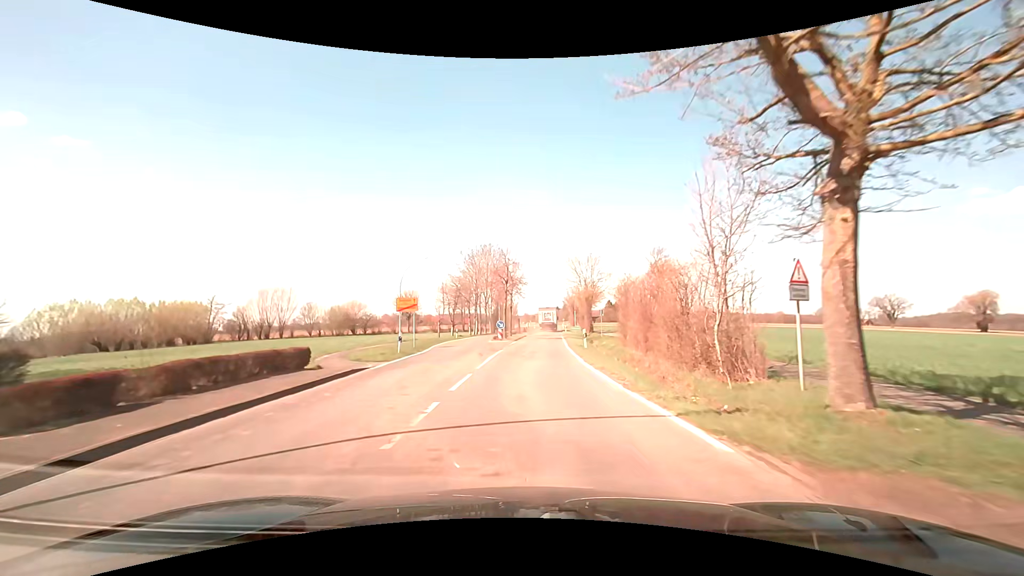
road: secondary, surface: asphalt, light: Day
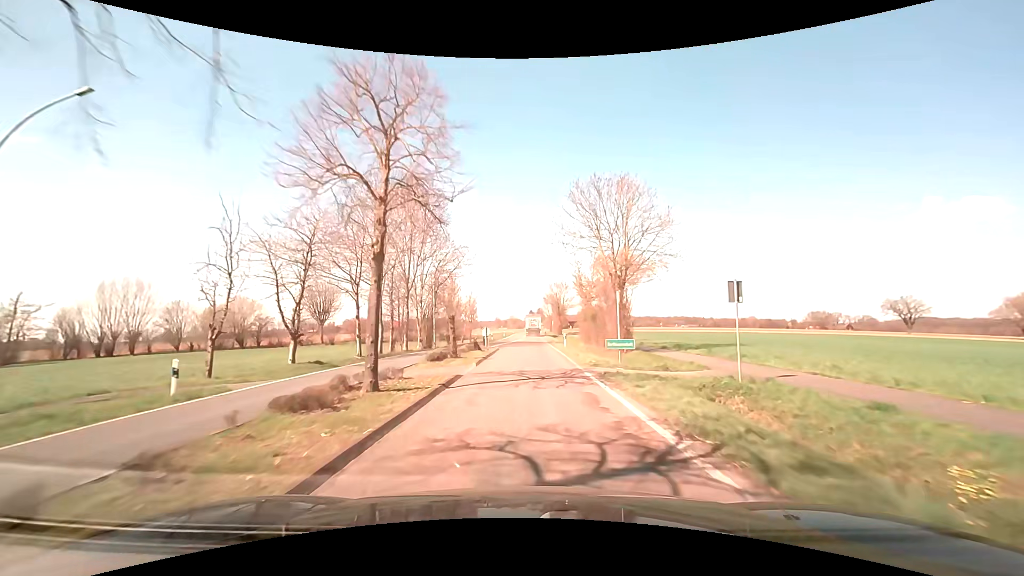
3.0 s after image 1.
(+0.9, +39.0) m; +3°
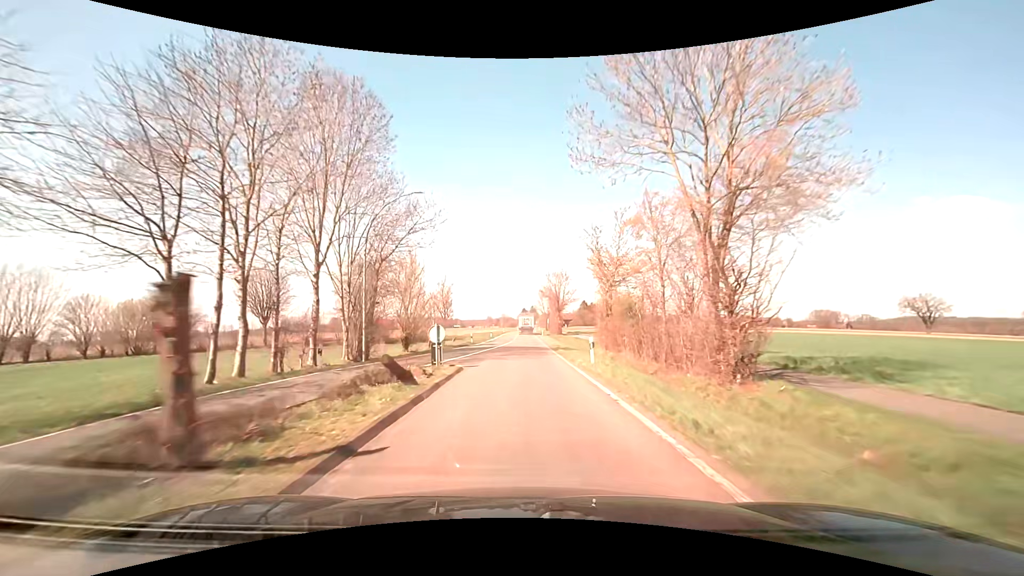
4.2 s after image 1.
(+0.1, +17.4) m; +1°
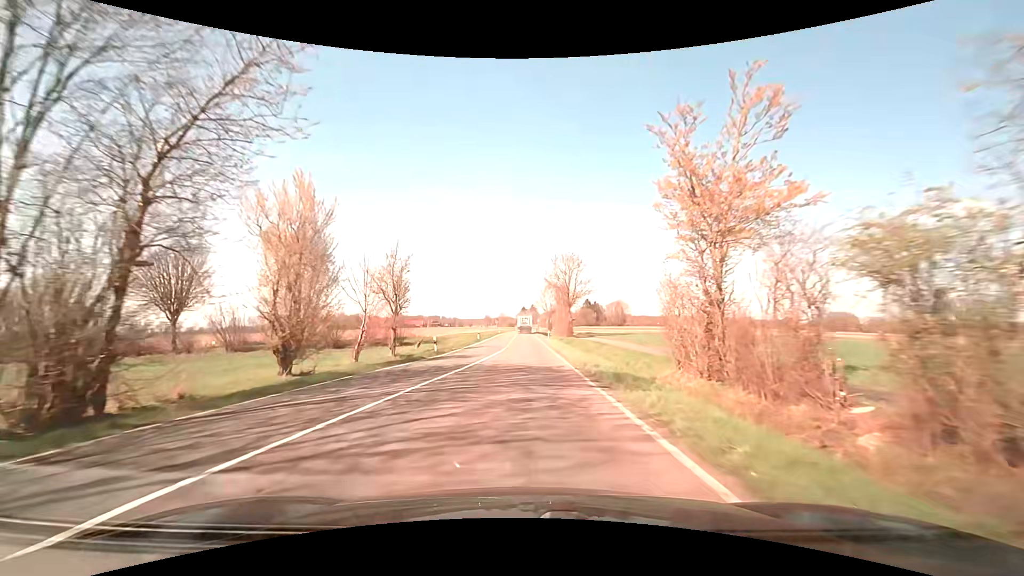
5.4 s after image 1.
(0.0, +19.2) m; 0°
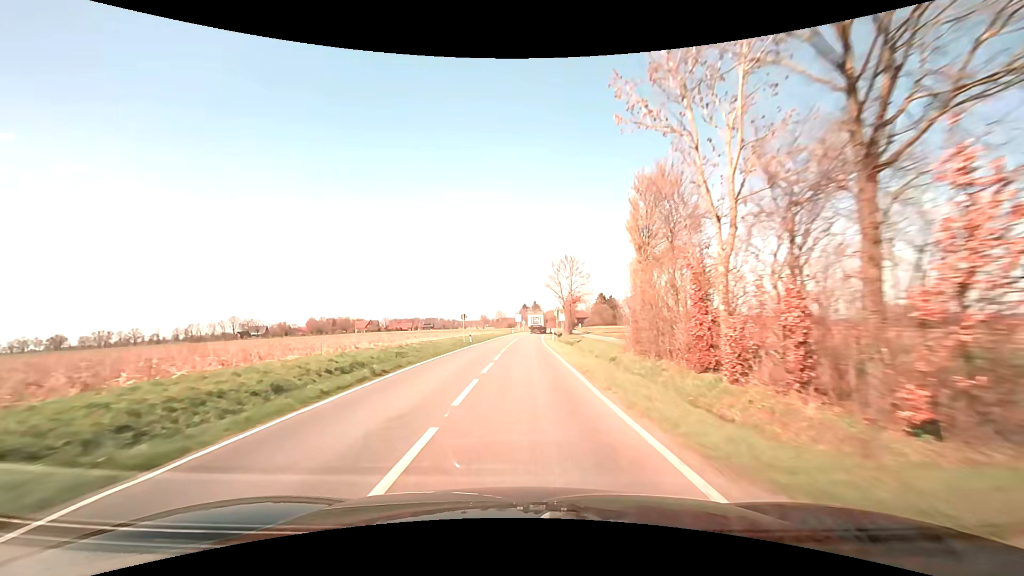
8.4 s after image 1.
(+0.3, +54.7) m; 0°
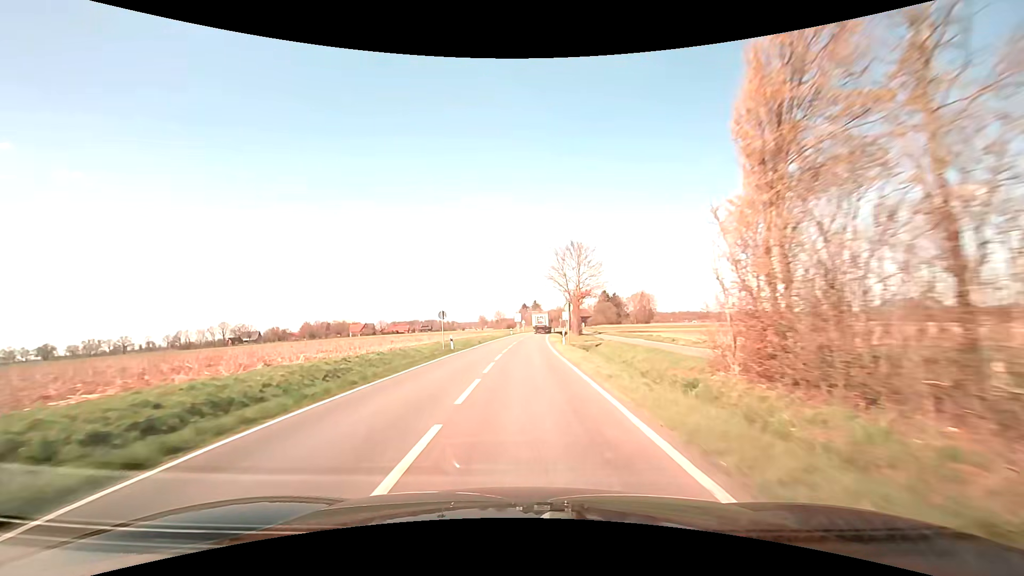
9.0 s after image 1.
(0.0, +11.9) m; 0°
